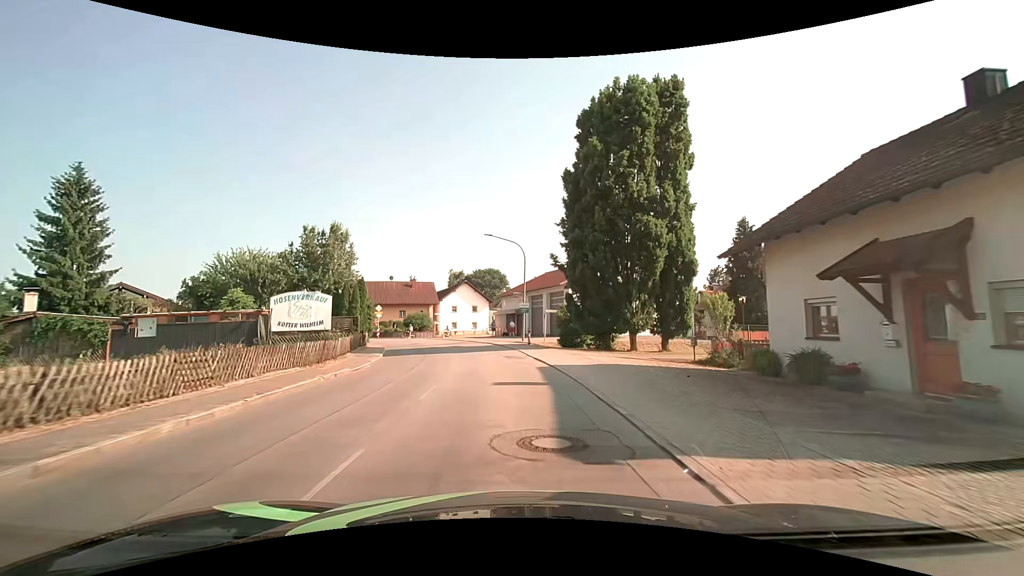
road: secondary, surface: asphalt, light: Day
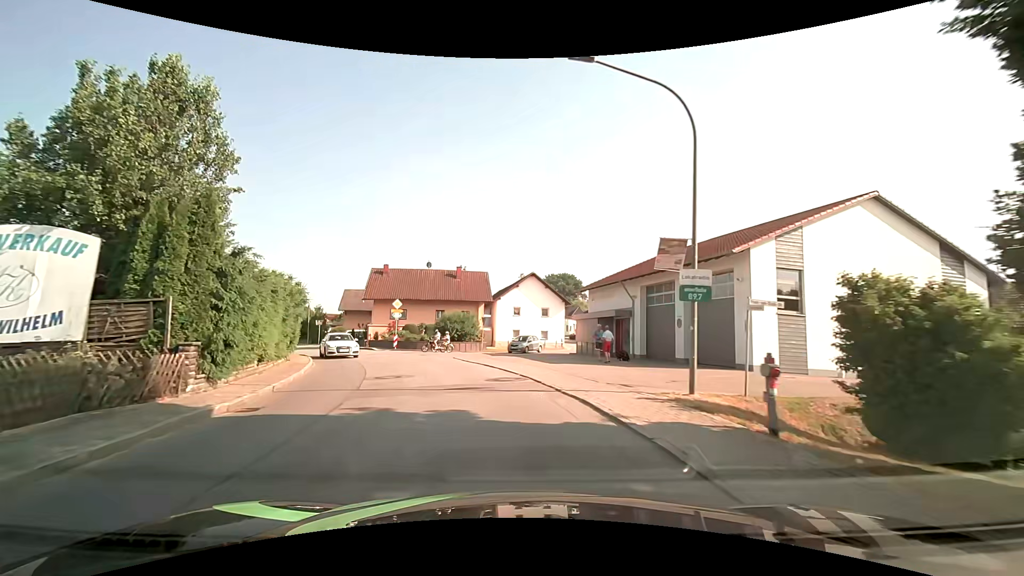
(-1.6, +23.5) m; -10°
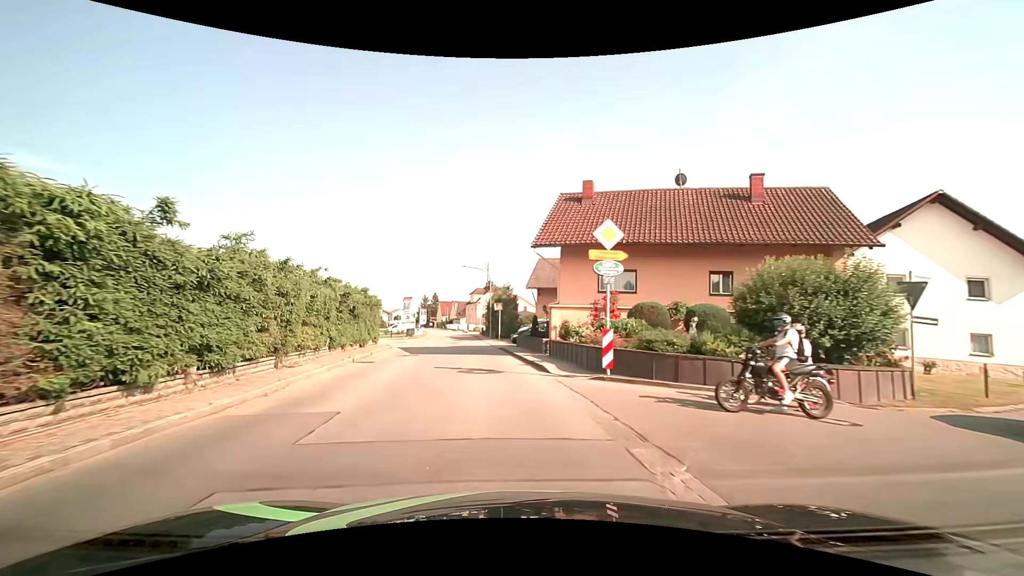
(-5.2, +28.4) m; -24°
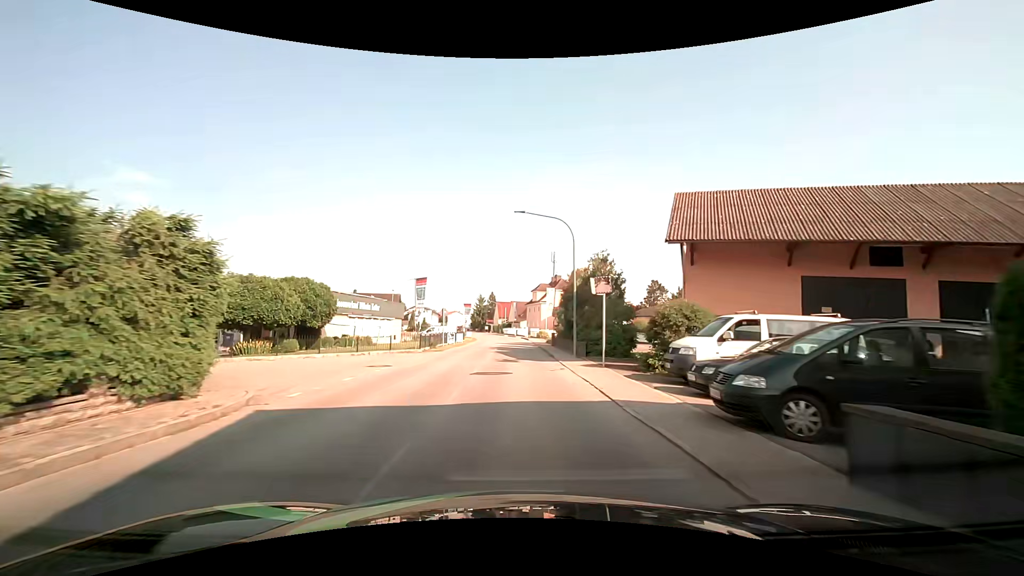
(-2.4, +25.2) m; -7°
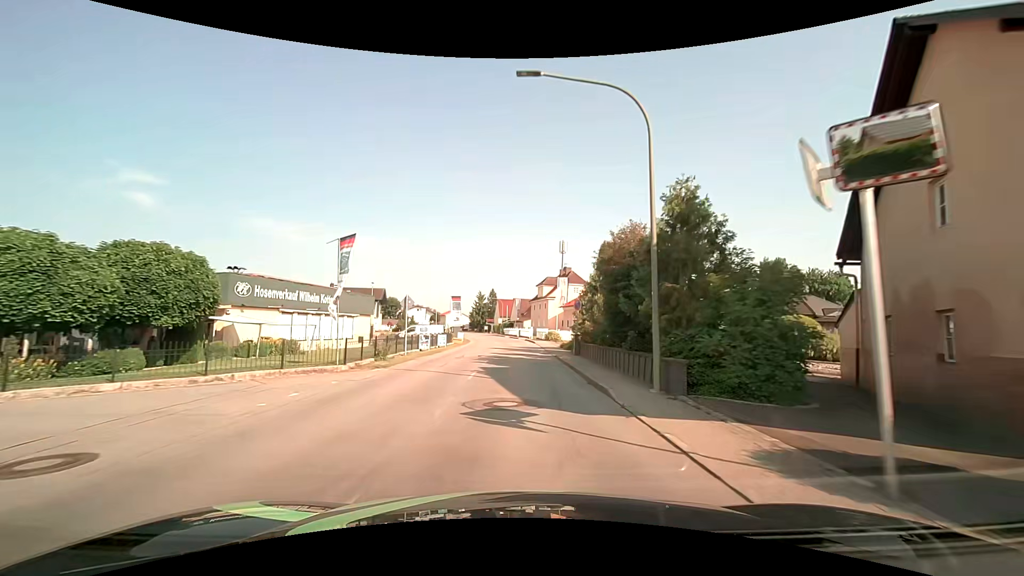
(-0.1, +14.1) m; 0°
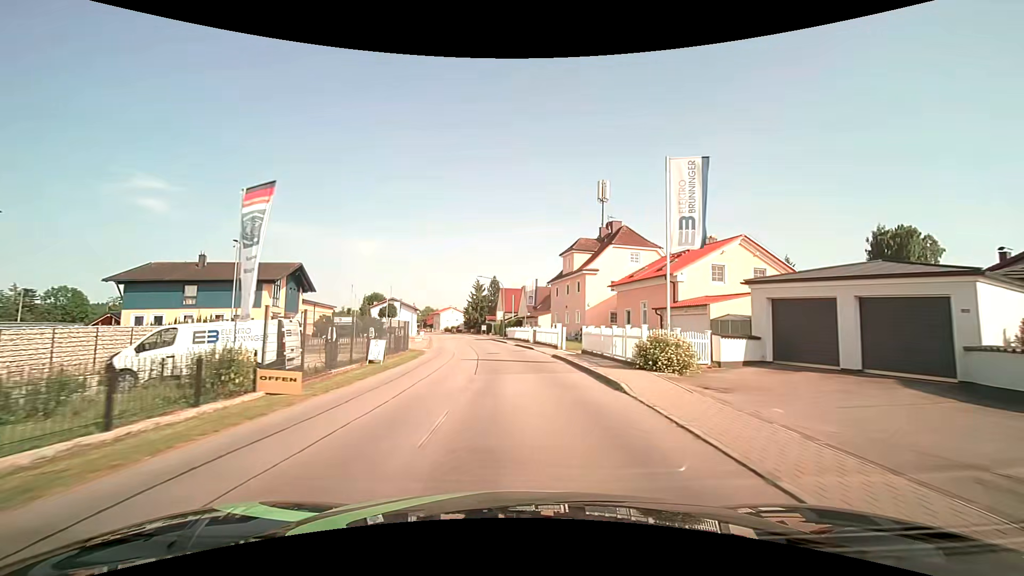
(-0.4, +37.5) m; -1°
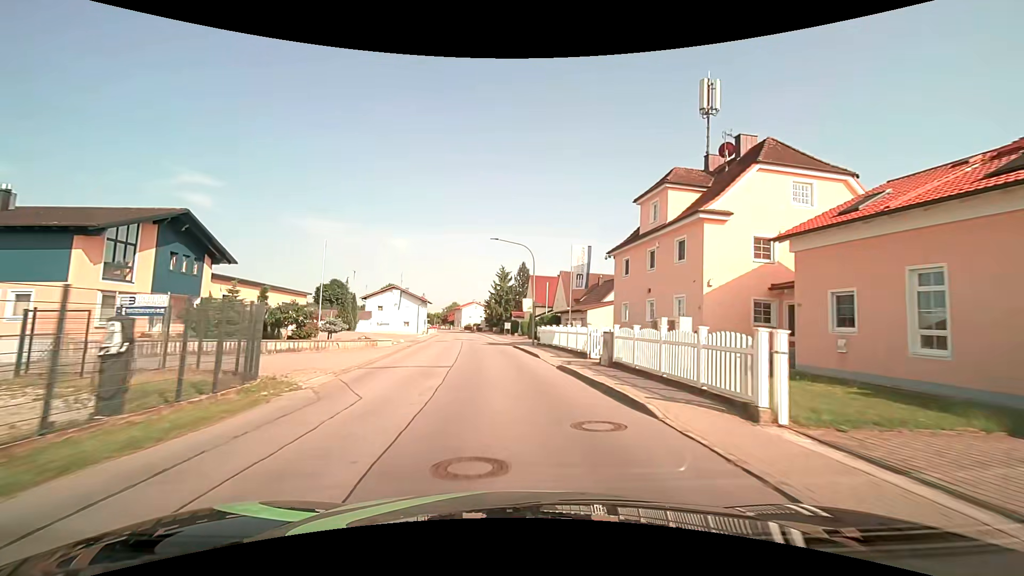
(-0.5, +23.0) m; -4°
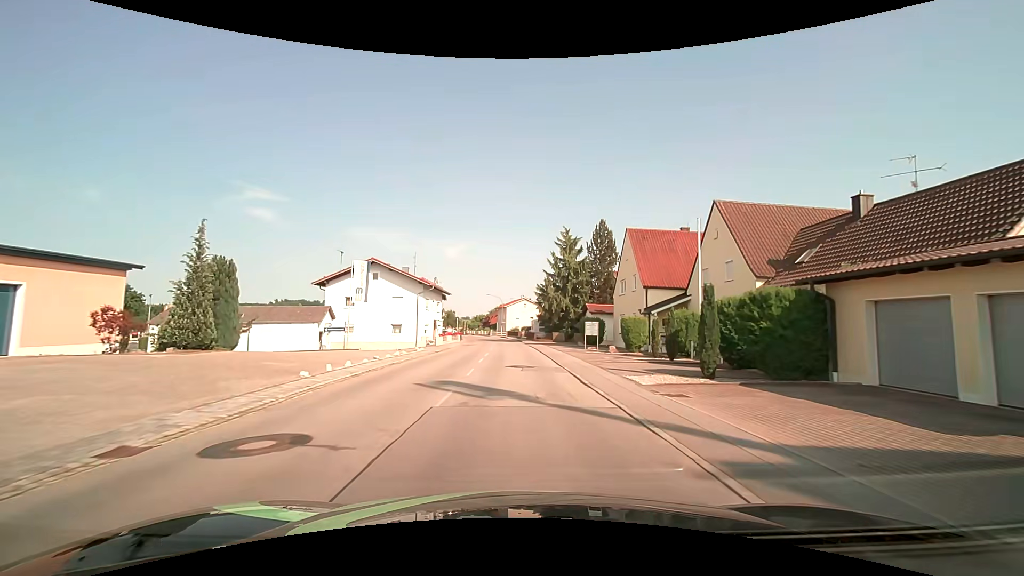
(-2.6, +38.5) m; -6°
(0, +10) (0, +20) (0, +30) (-1, +40) (-1, +50) (-2, +60) (-3, +70) (-4, +80) (-6, +90) (-9, +99) m
